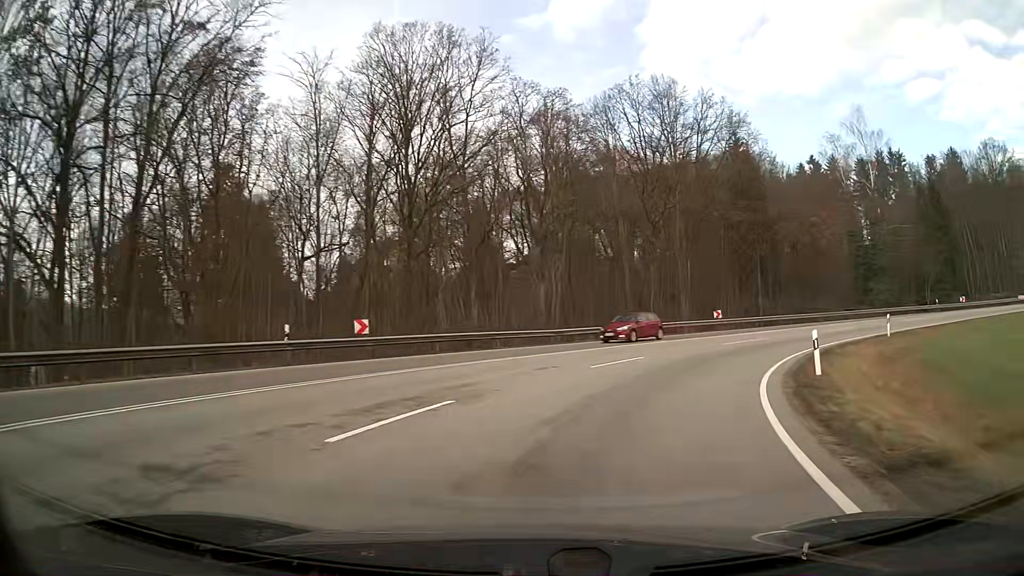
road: primary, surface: asphalt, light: Day
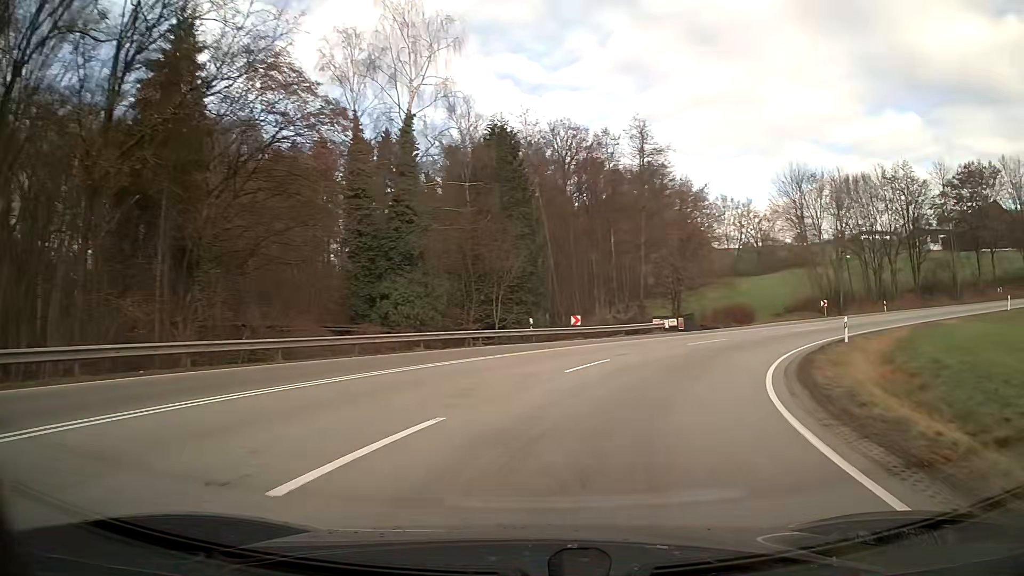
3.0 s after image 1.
(+13.6, +31.8) m; +46°
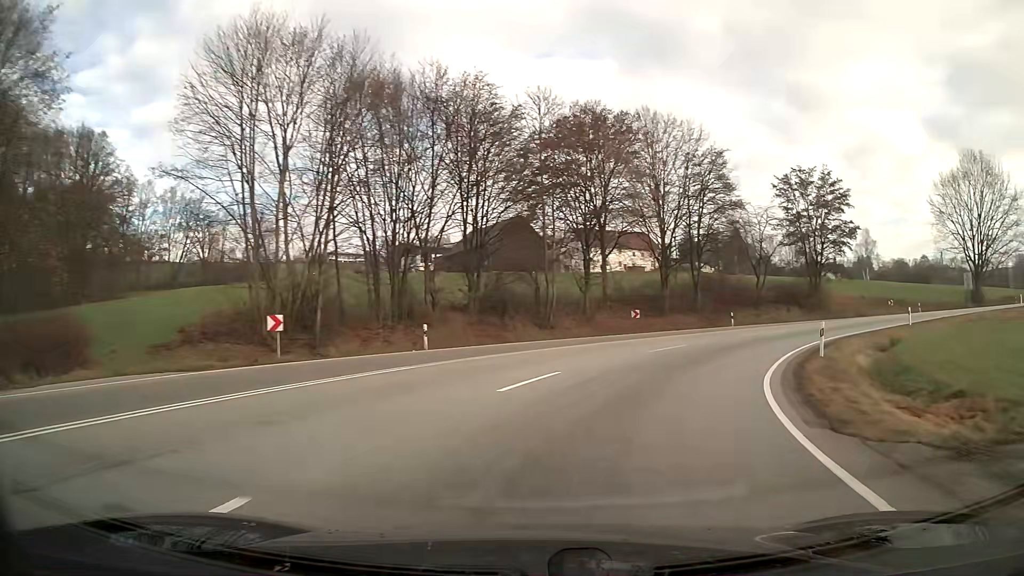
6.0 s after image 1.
(+14.4, +33.4) m; +47°
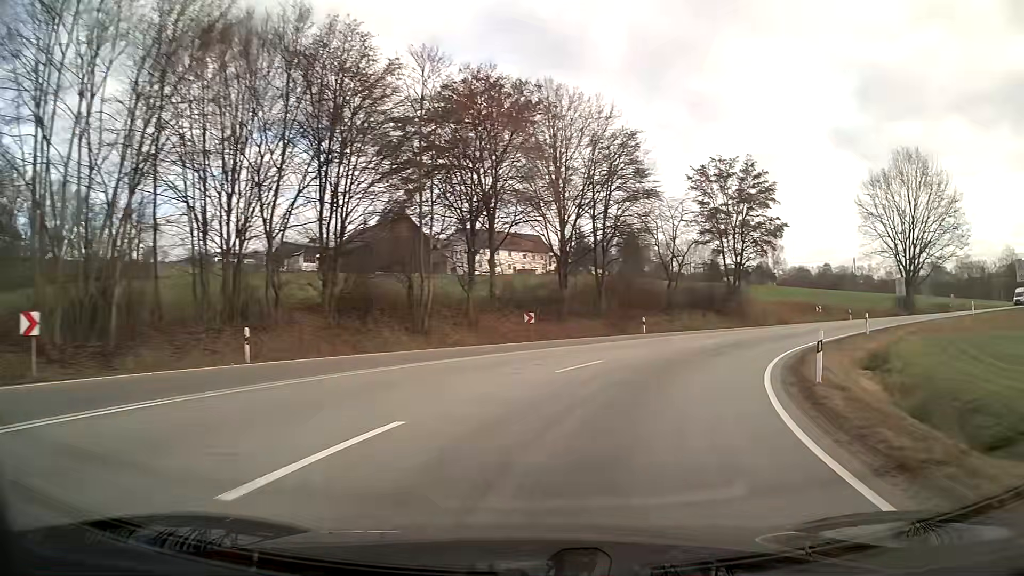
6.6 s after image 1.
(+0.6, +7.6) m; +9°
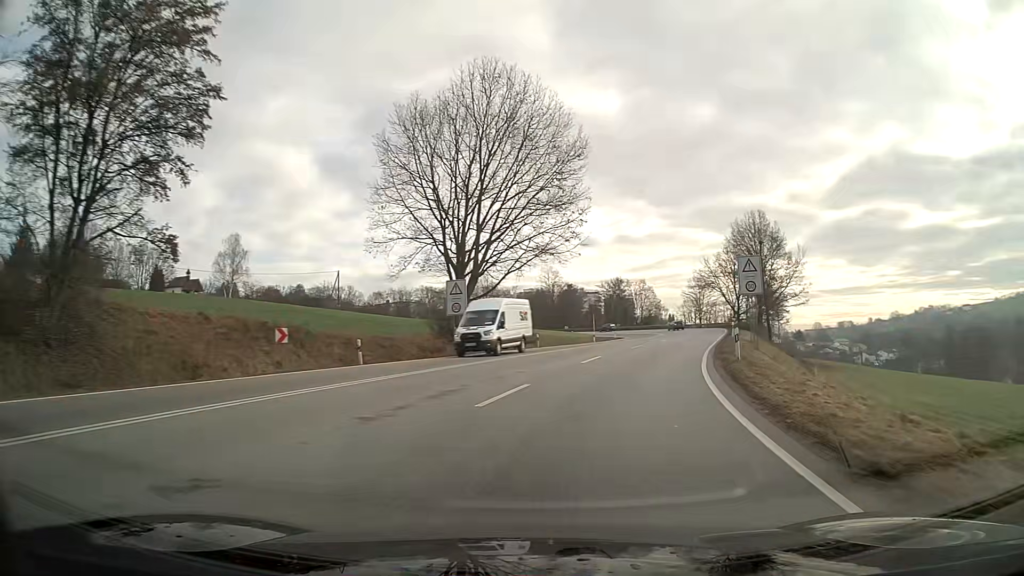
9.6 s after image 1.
(+14.7, +34.9) m; +44°
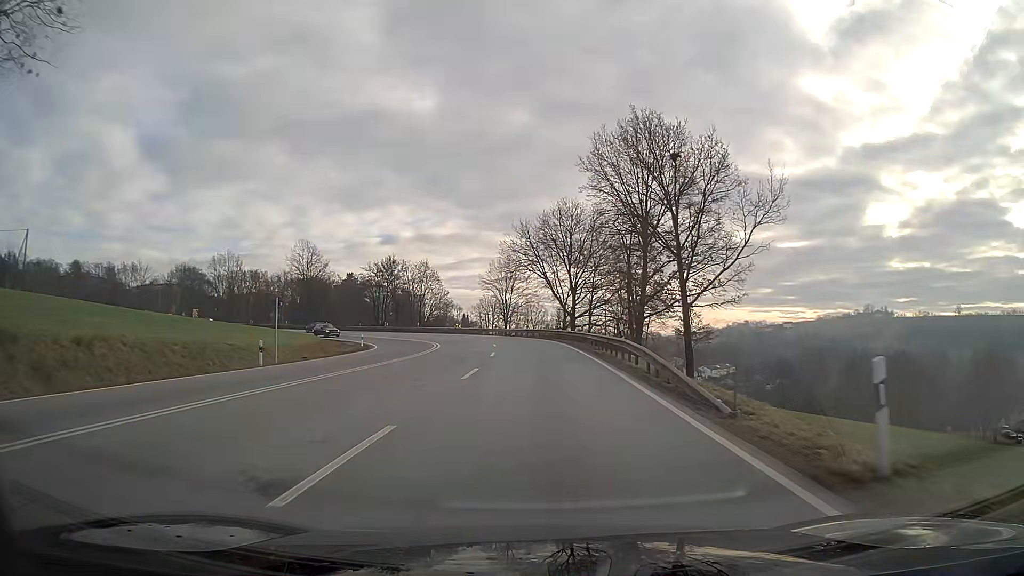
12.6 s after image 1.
(+7.0, +40.5) m; +14°
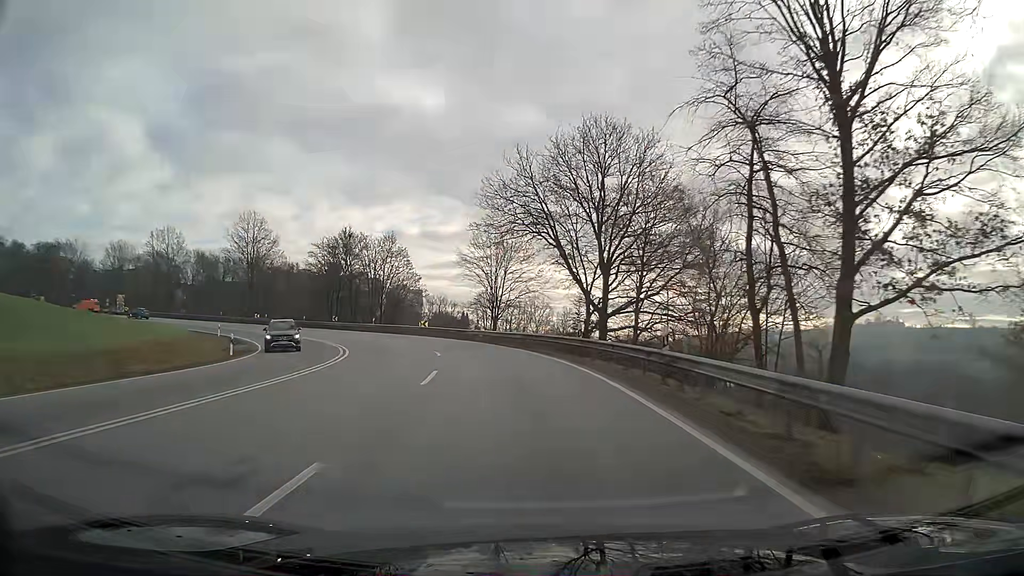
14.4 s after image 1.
(-0.1, +26.2) m; -1°
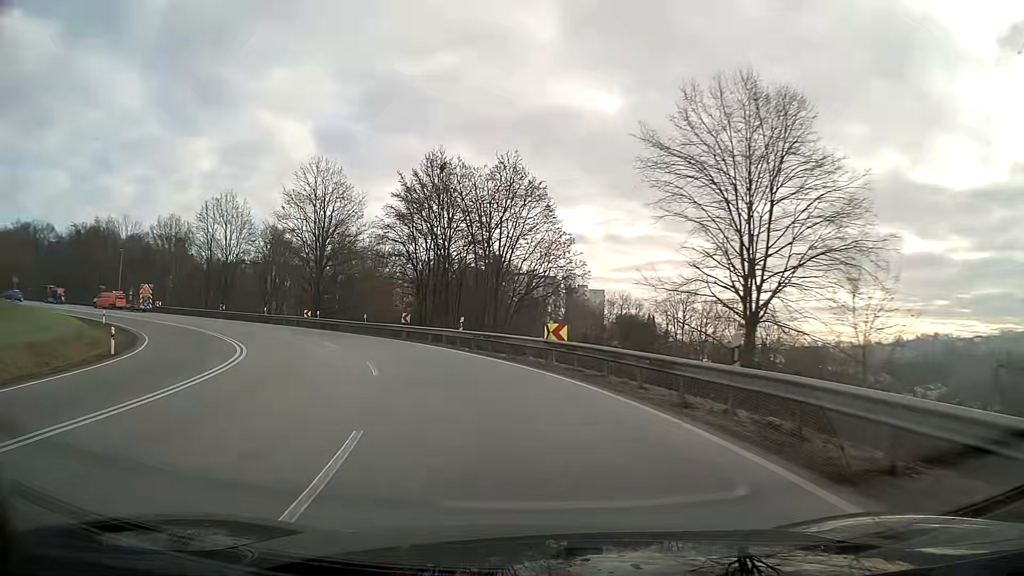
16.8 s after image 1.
(-4.6, +34.0) m; -18°
